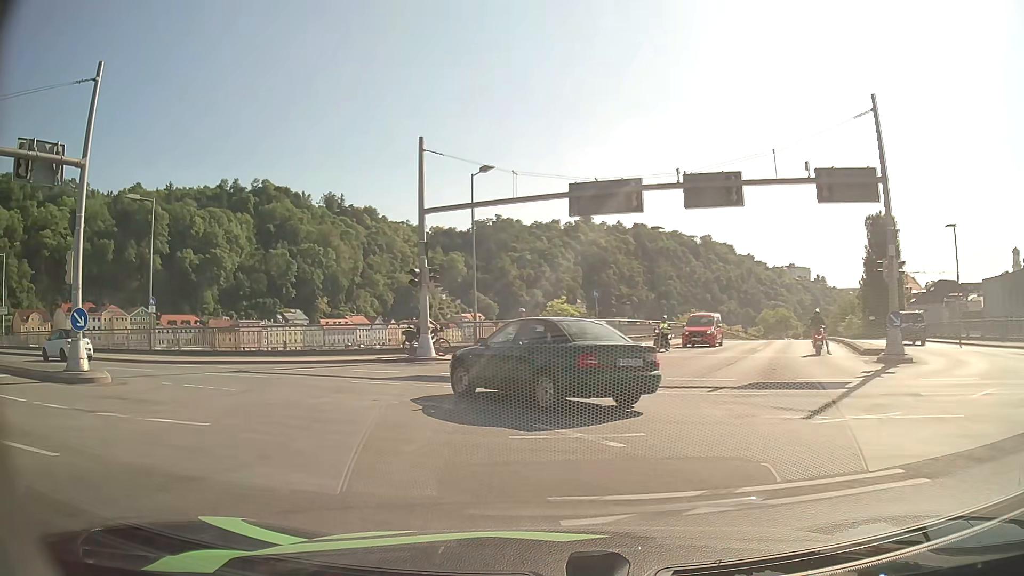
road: primary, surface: asphalt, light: Day
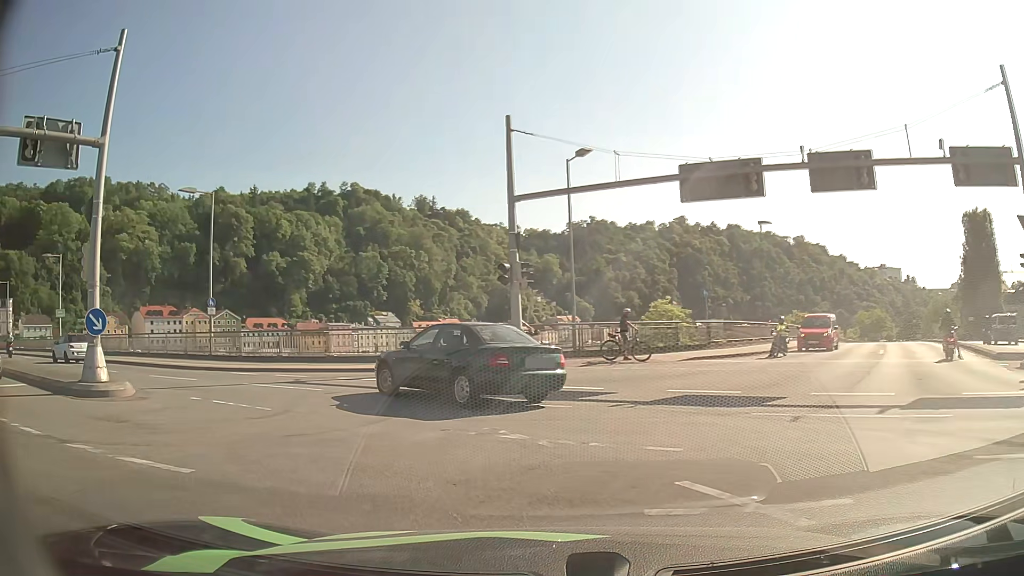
(-0.2, +3.1) m; -7°
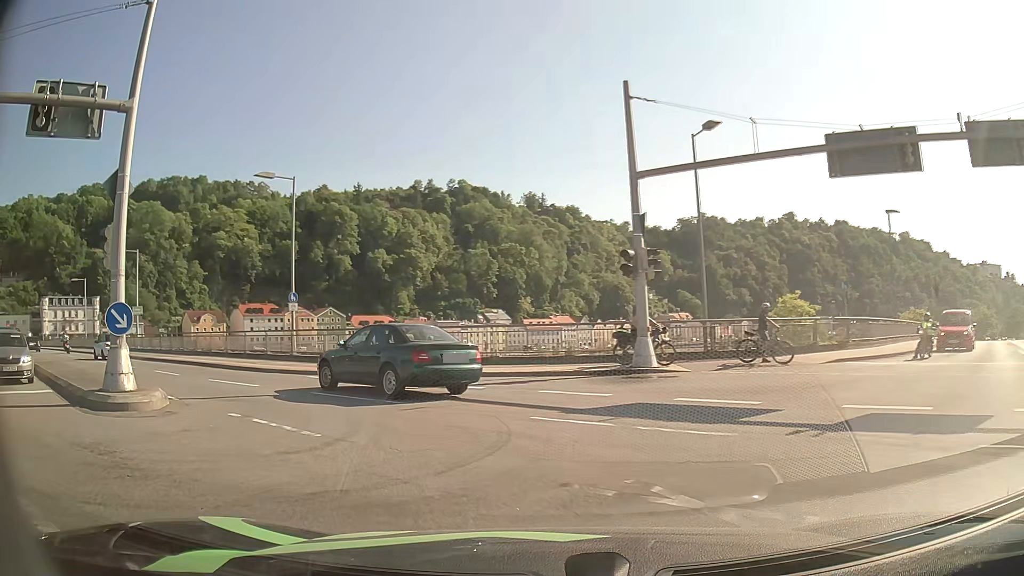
(-0.2, +3.1) m; -9°
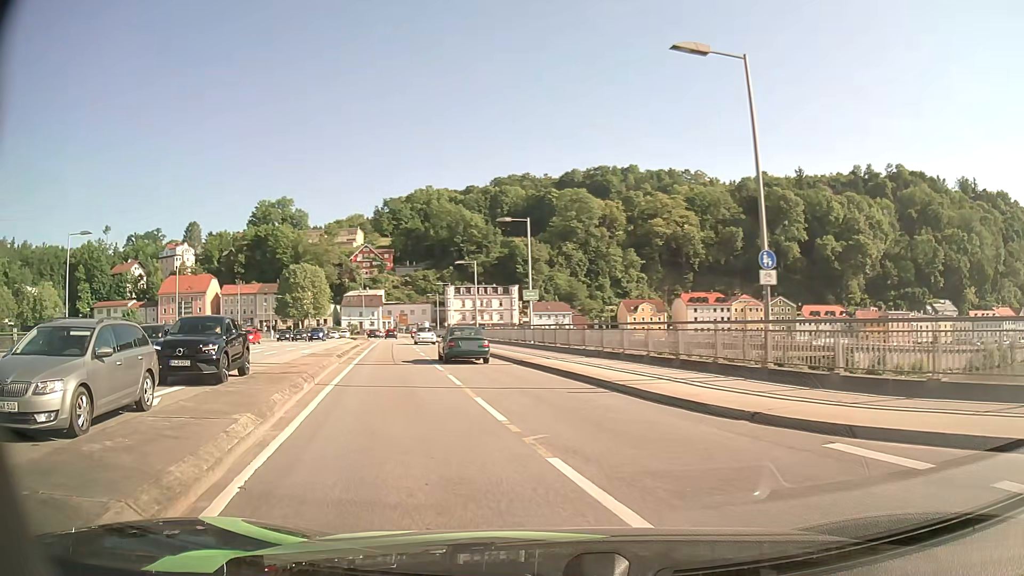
(-4.2, +12.2) m; -37°
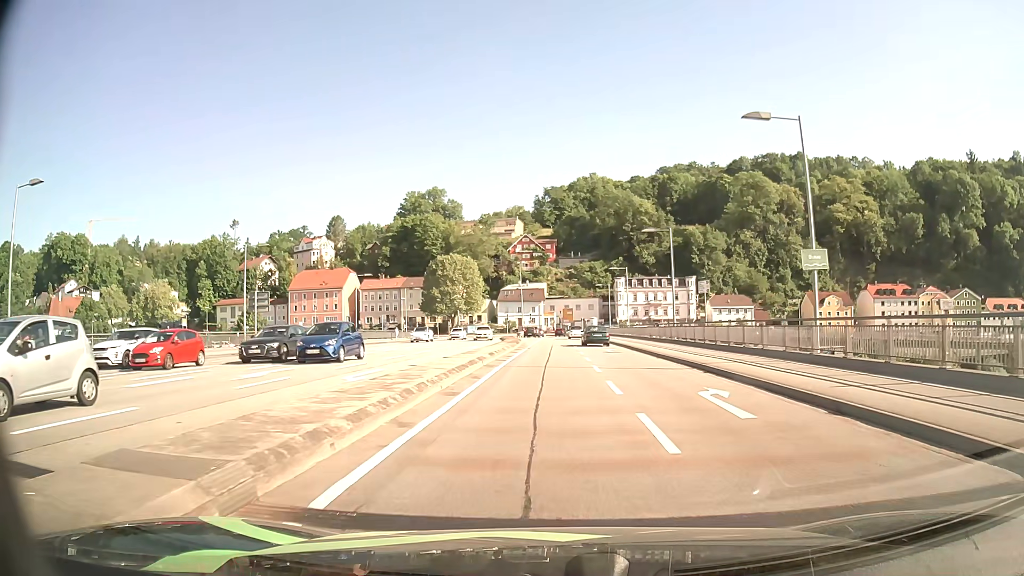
(-3.9, +19.7) m; -14°
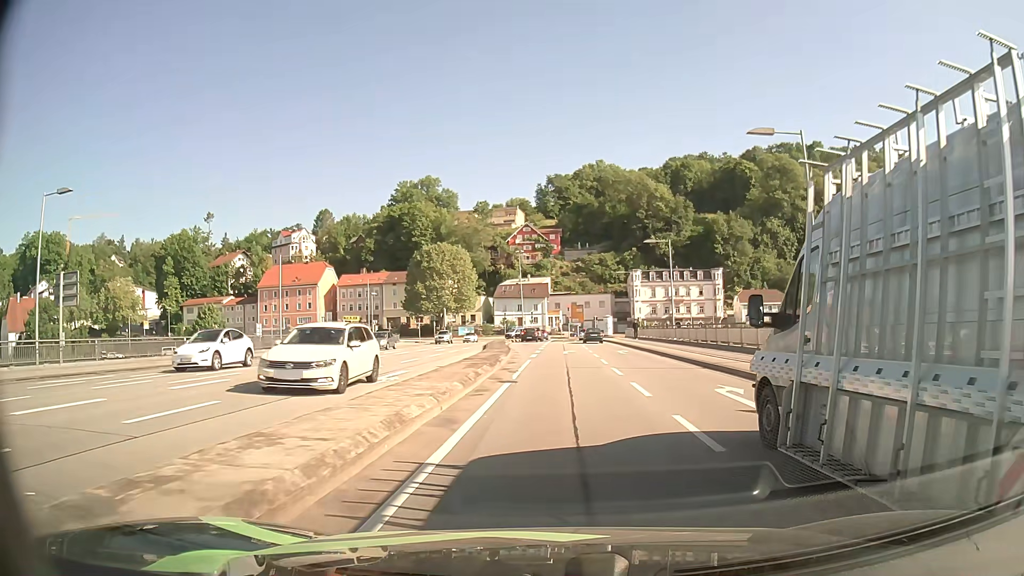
(-0.3, +24.1) m; -1°
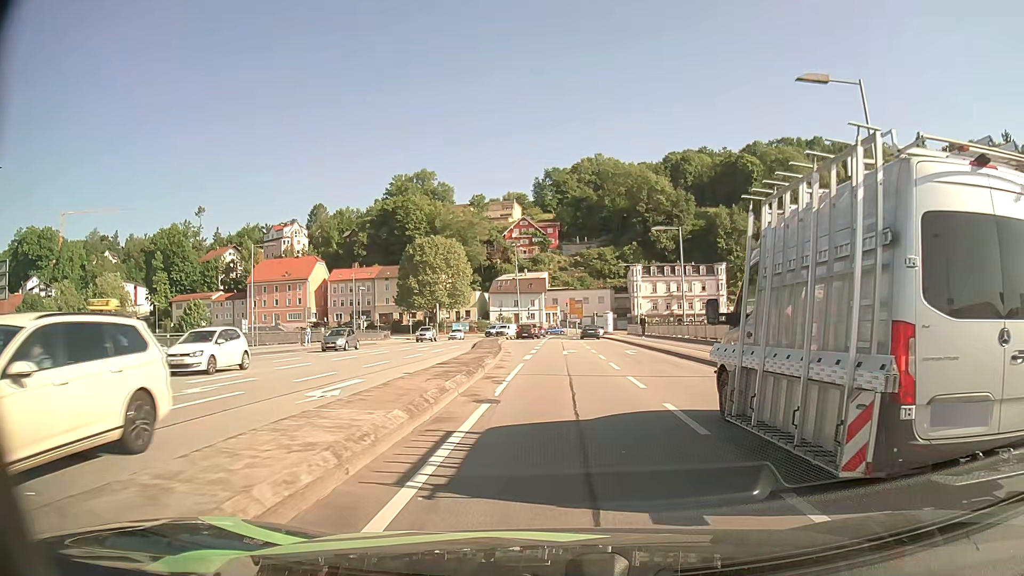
(0.0, +5.1) m; +1°
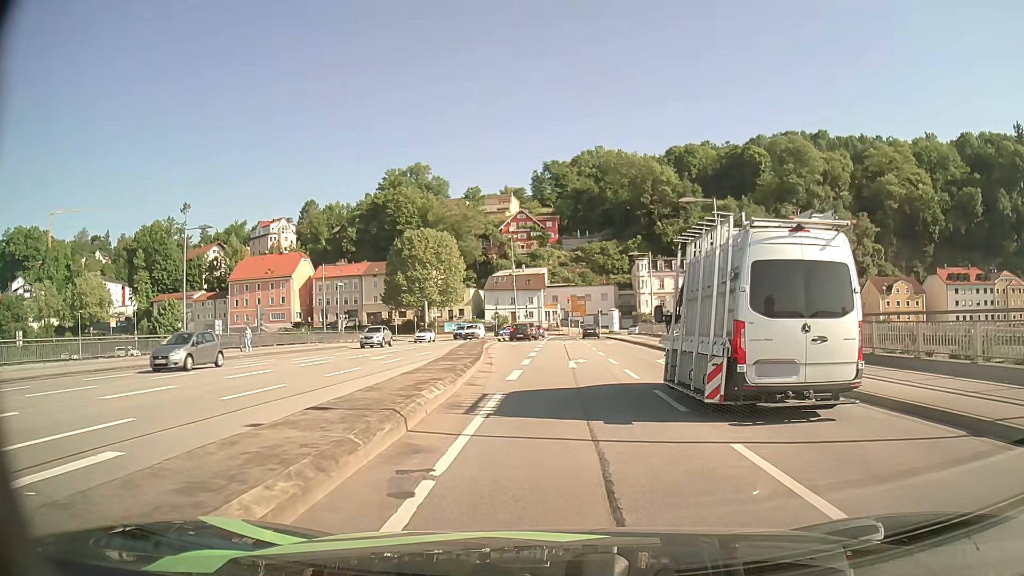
(0.0, +10.0) m; 0°
(0, +10) (0, +20) (-1, +30) (-2, +40) (-2, +50) (-2, +60) (-2, +70) (-2, +80) (-2, +90) (-5, +99) m
